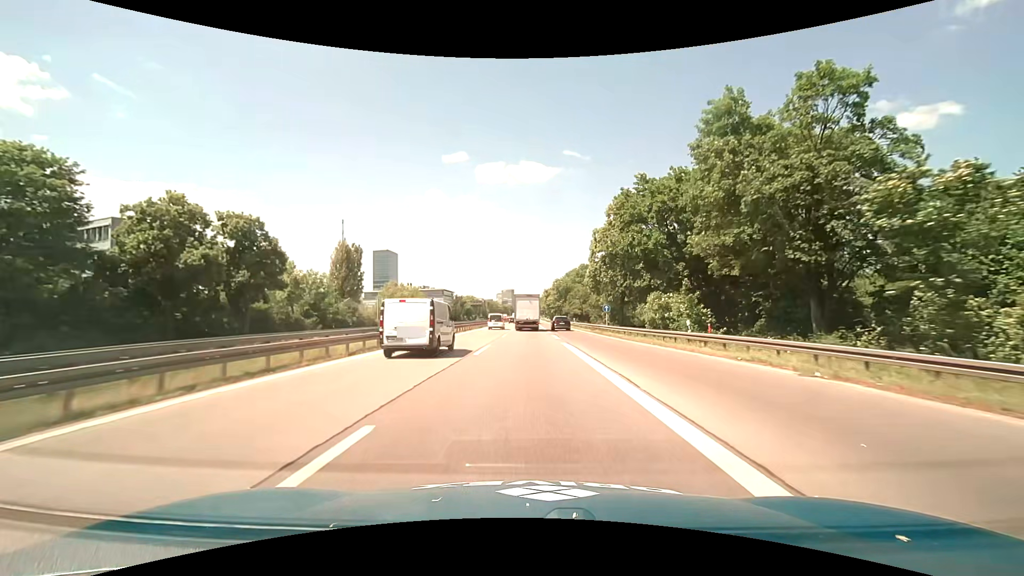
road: motorway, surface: asphalt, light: Day
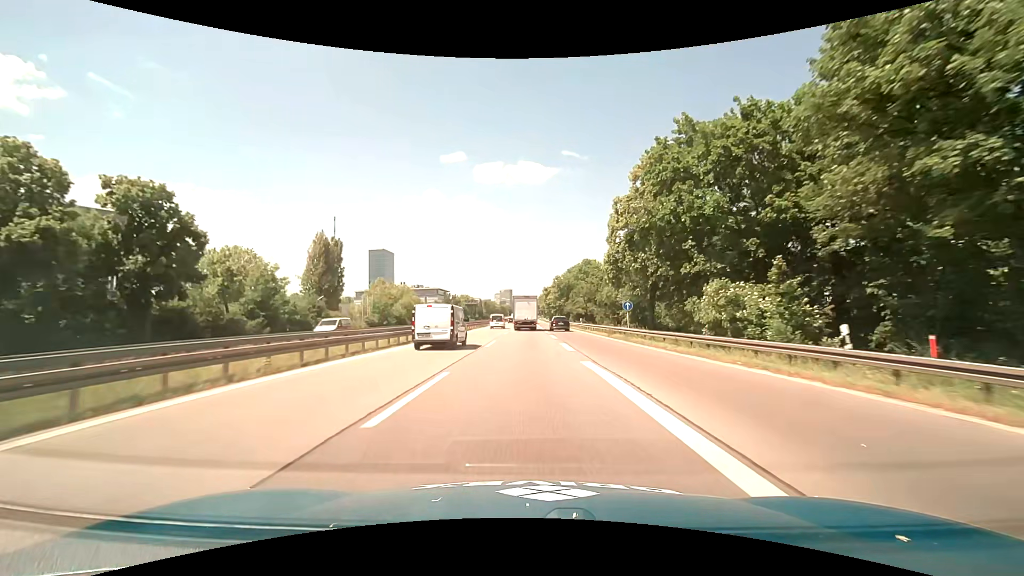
(0.0, +11.8) m; 0°
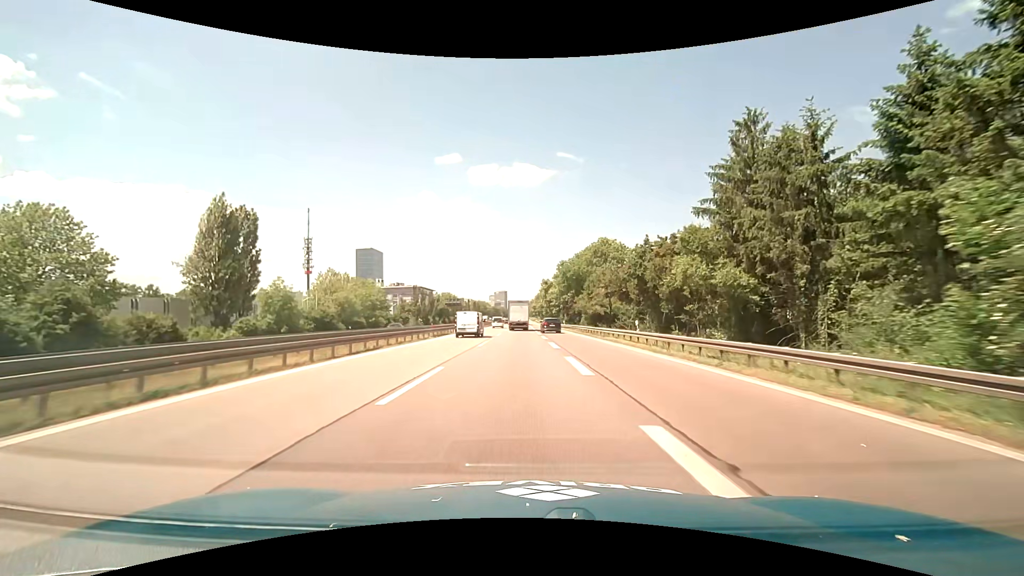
(+0.2, +34.1) m; +1°
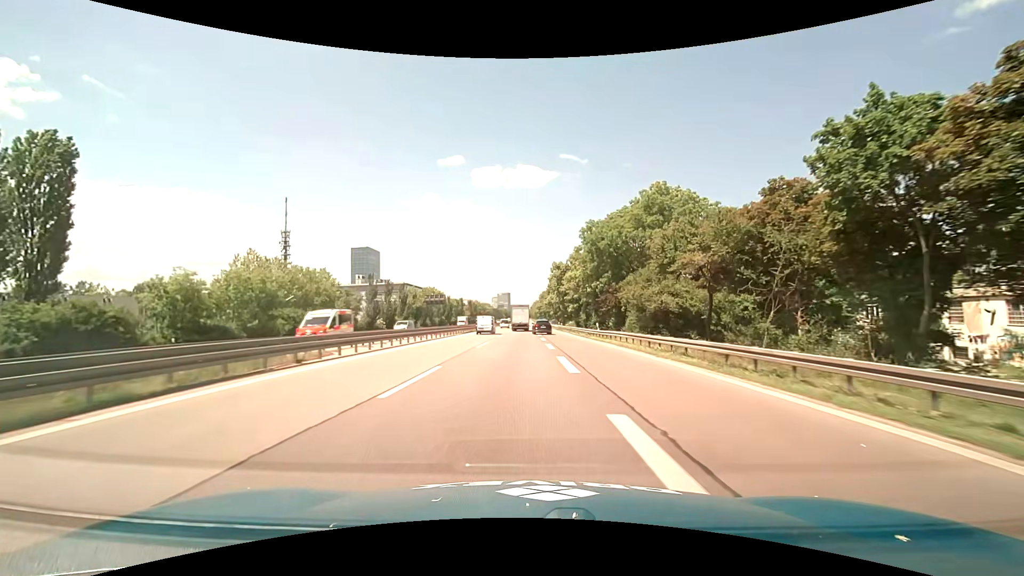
(-0.1, +35.3) m; 0°
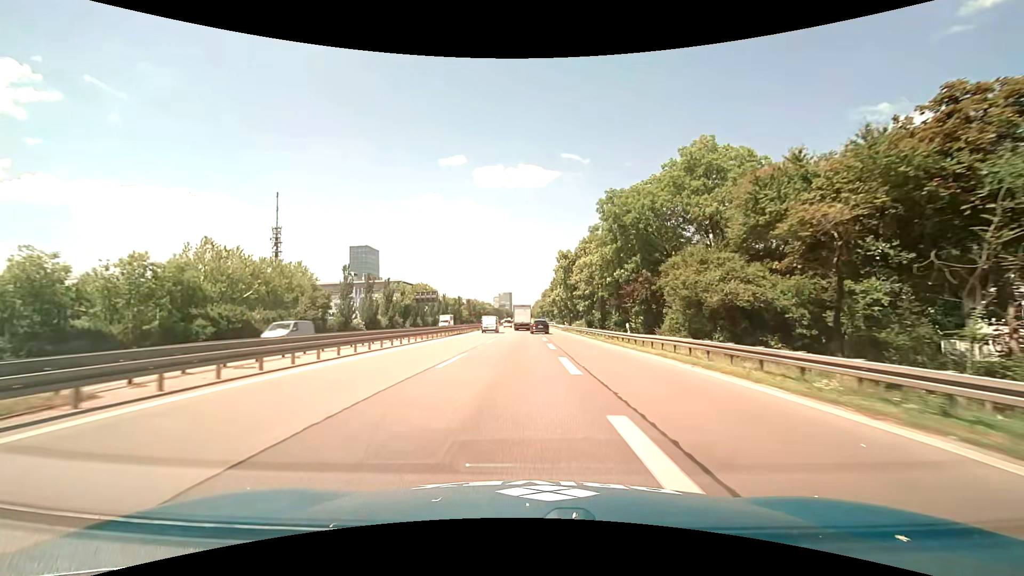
(0.0, +12.4) m; 0°
